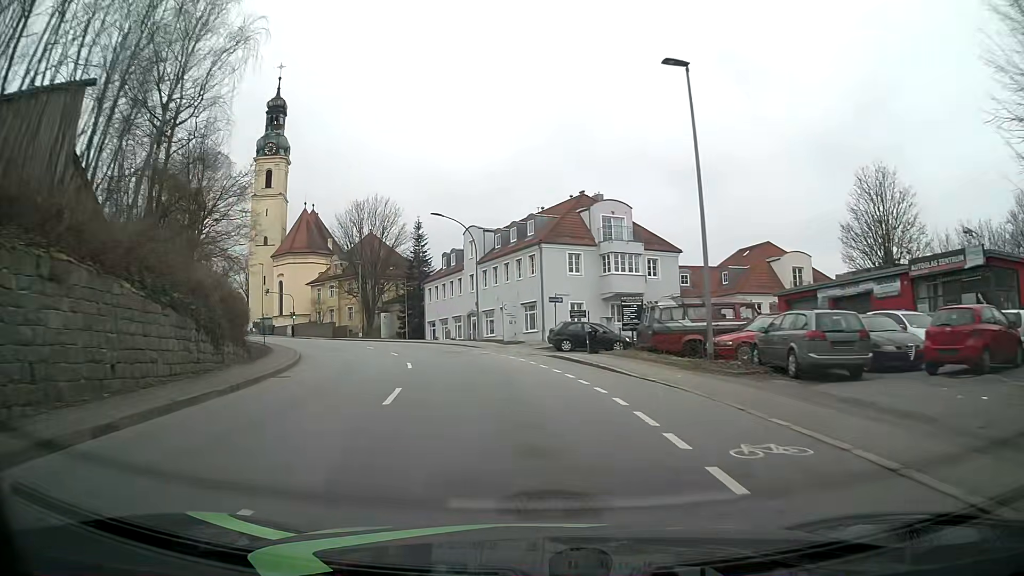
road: tertiary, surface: asphalt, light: Day
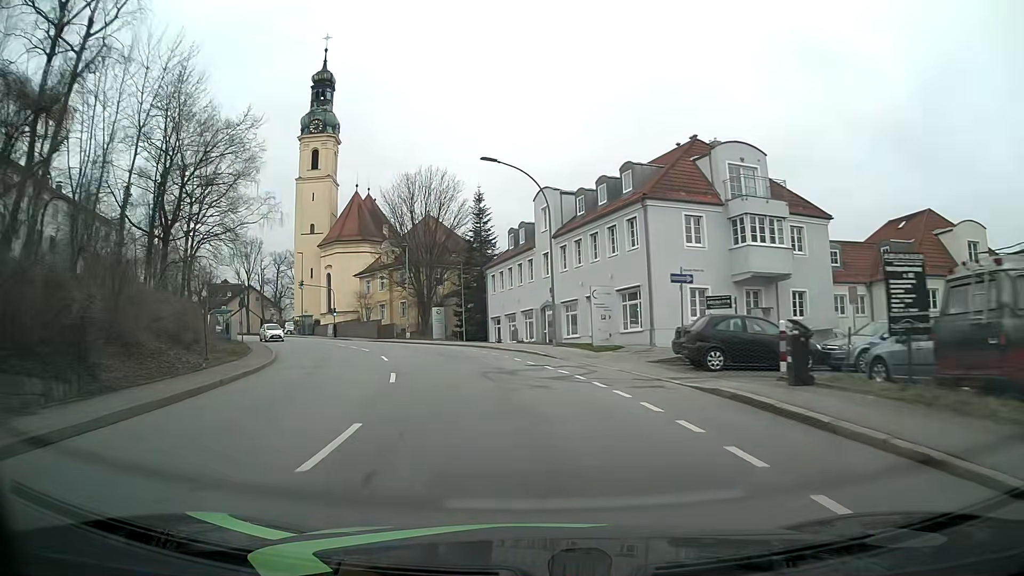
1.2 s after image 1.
(-0.9, +14.9) m; -7°
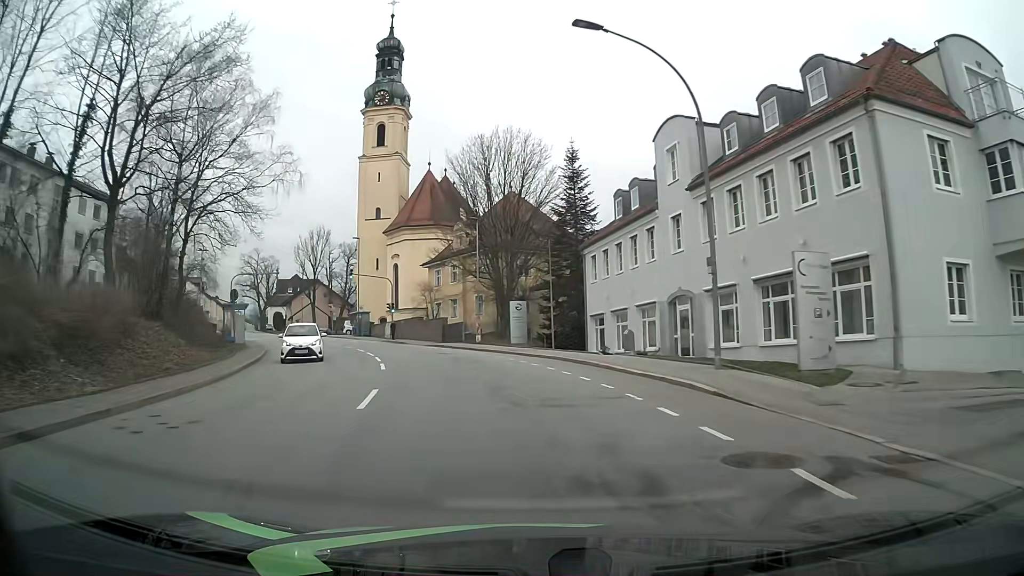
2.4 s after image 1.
(-1.1, +14.6) m; -8°
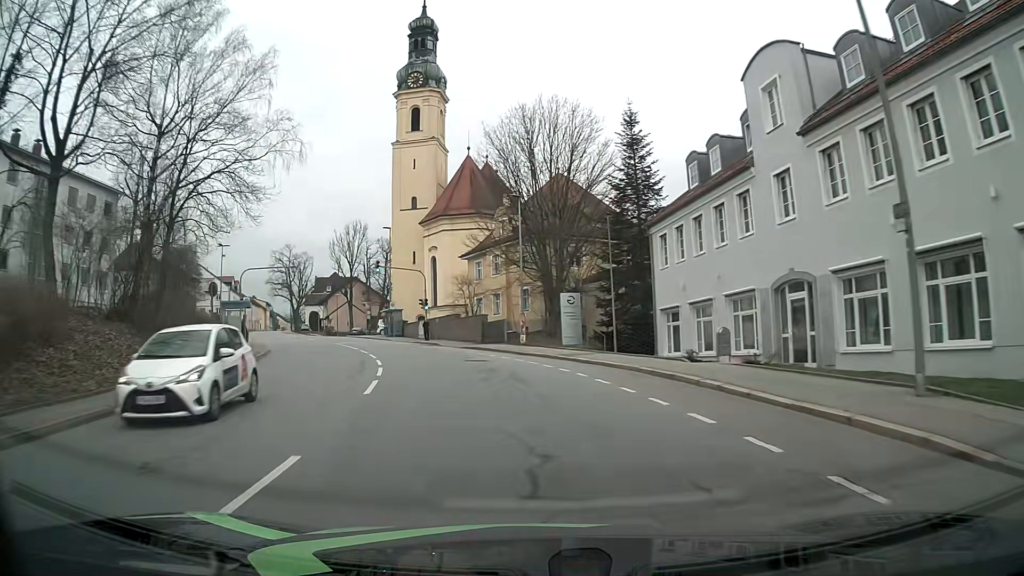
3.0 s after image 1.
(-0.3, +7.3) m; -4°
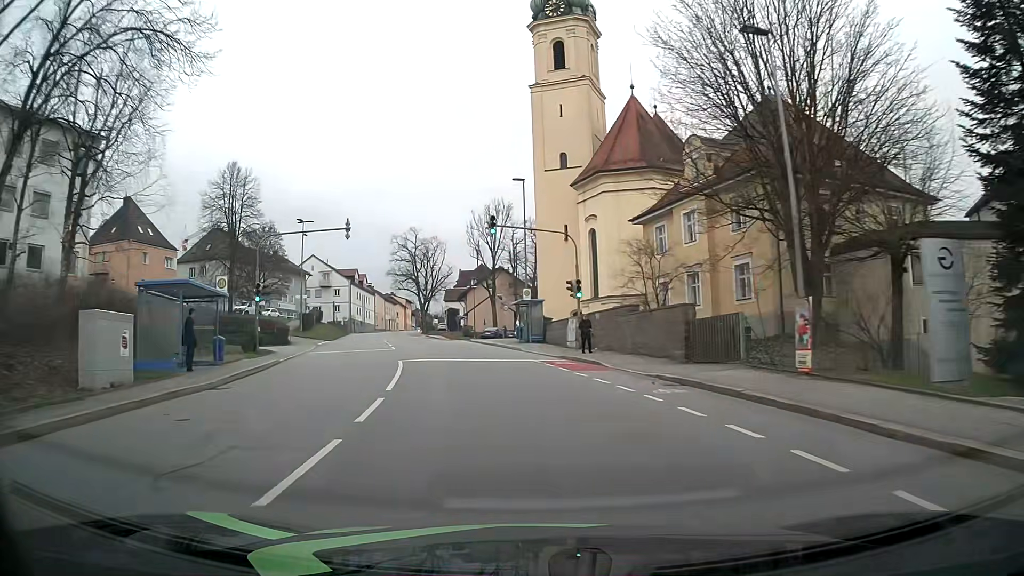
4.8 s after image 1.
(-2.7, +21.6) m; -14°
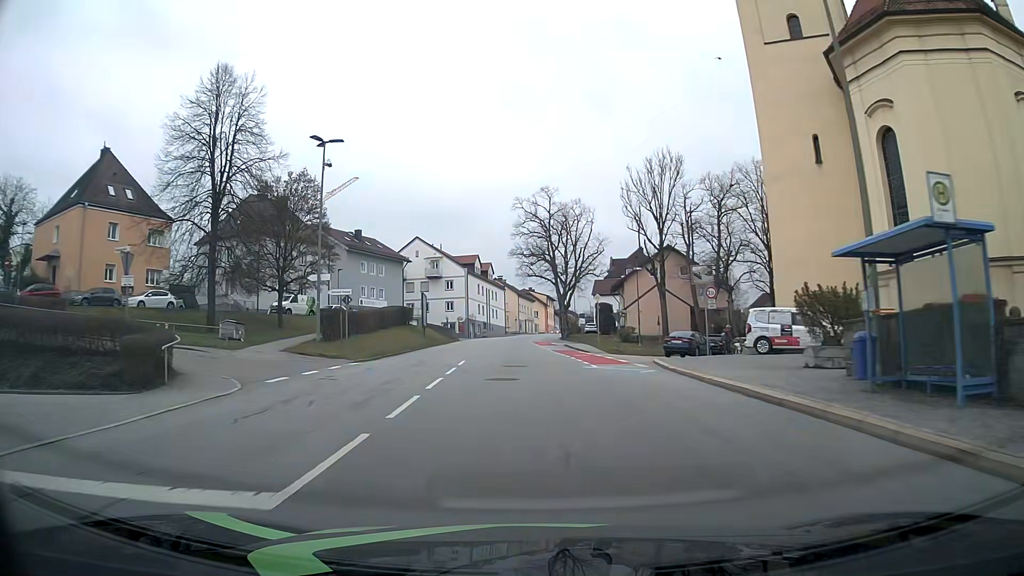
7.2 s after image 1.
(-3.9, +29.7) m; -13°
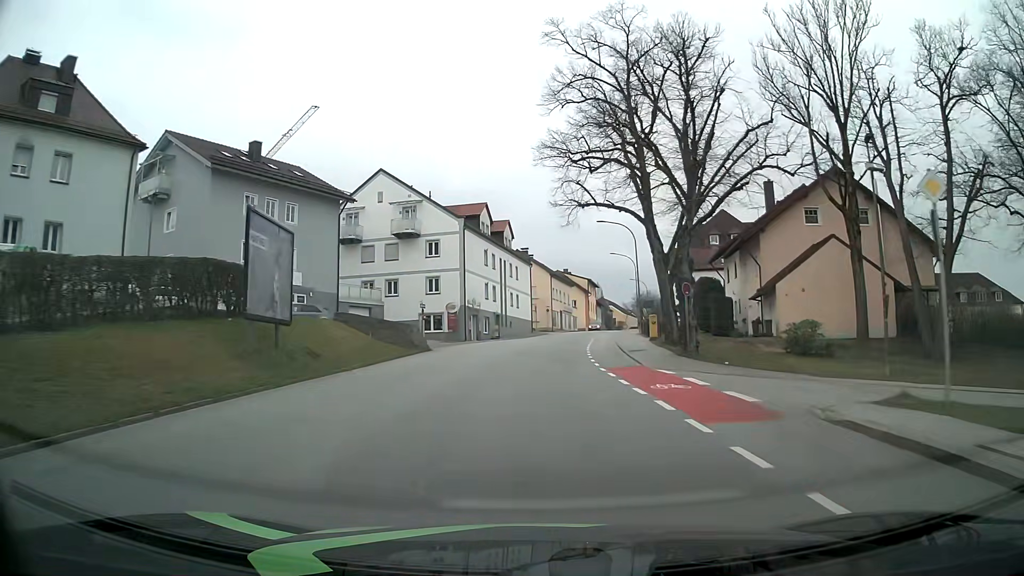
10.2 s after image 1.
(-1.6, +39.6) m; -3°
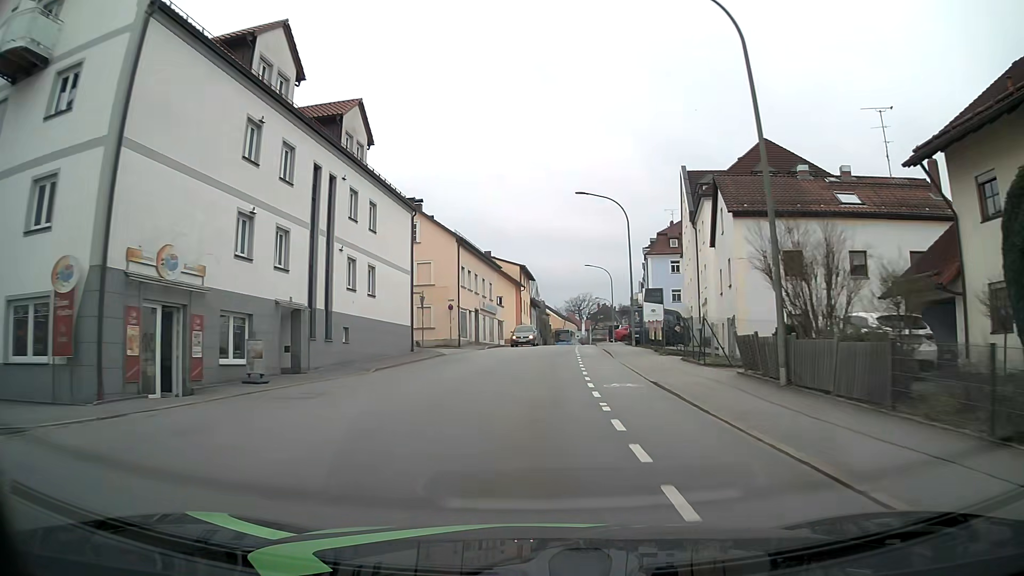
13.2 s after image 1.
(+2.0, +39.4) m; +7°
(0, +10) (0, +20) (+1, +30) (+2, +40) (+3, +50) (+4, +60) (+5, +70) (+6, +80) (+6, +90) (+7, +100) m
